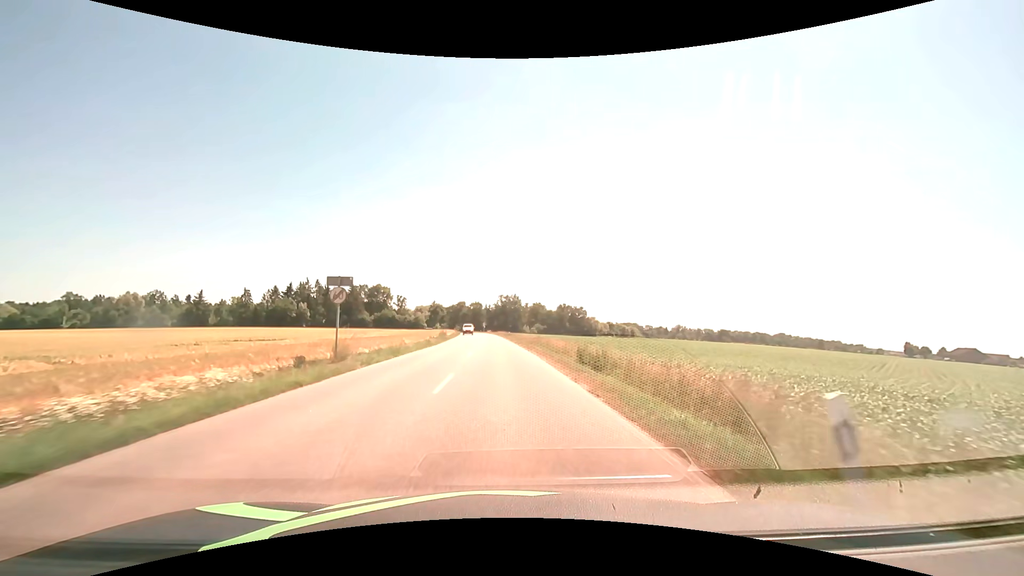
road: secondary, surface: asphalt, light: Day
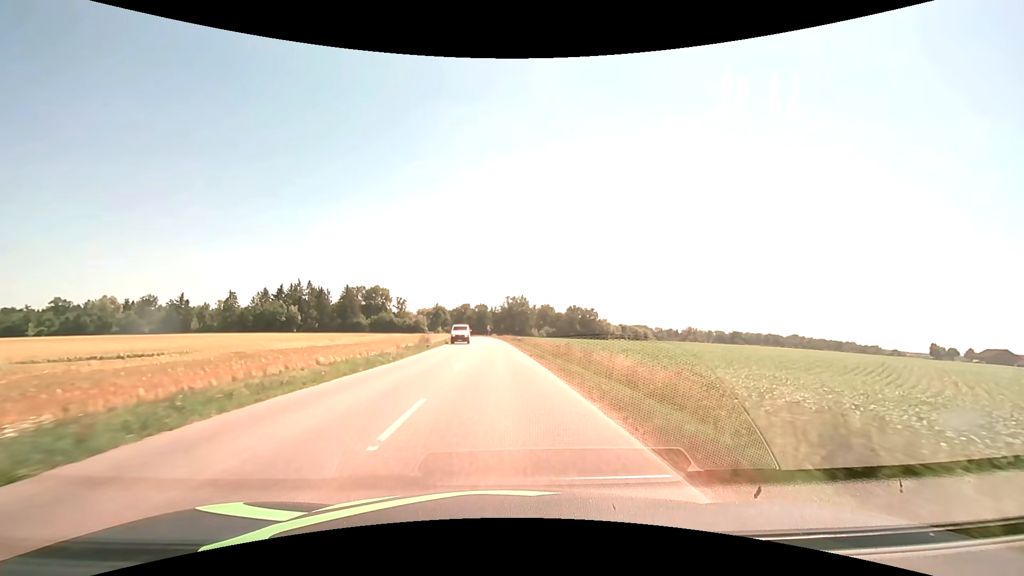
(-0.1, +17.3) m; -1°
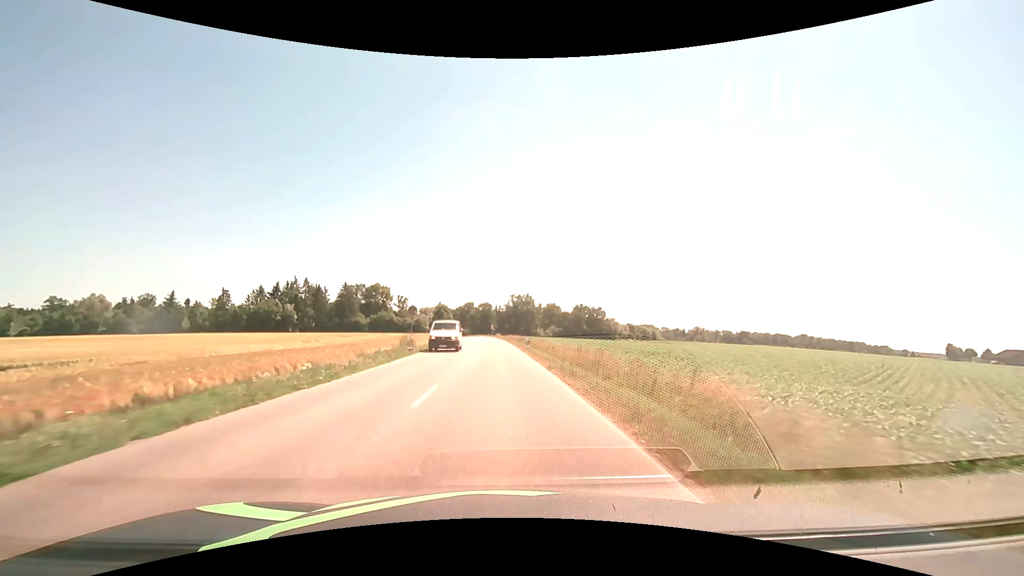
(0.0, +9.1) m; -1°
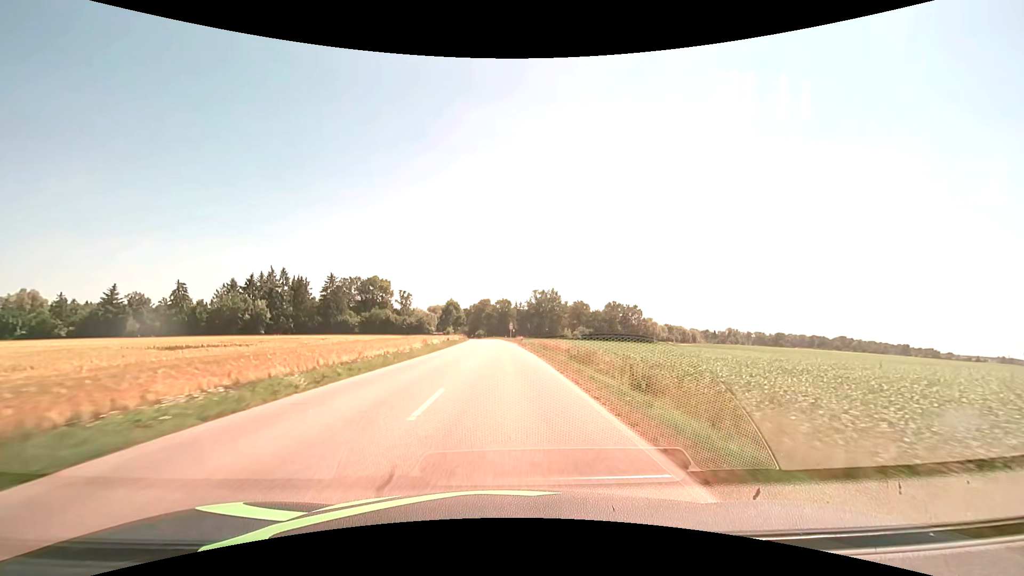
(-0.9, +39.8) m; -2°
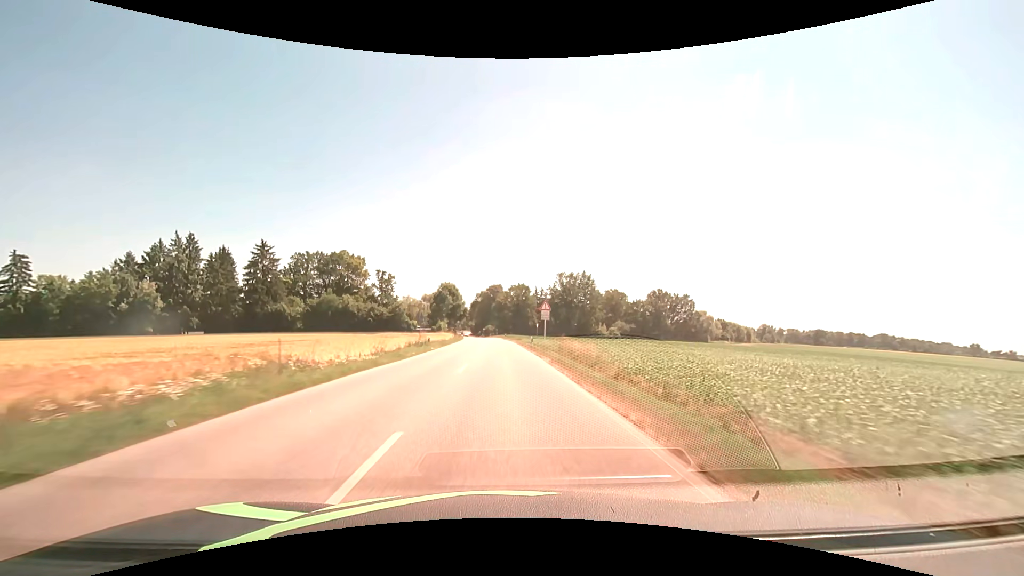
(-0.8, +56.2) m; -2°
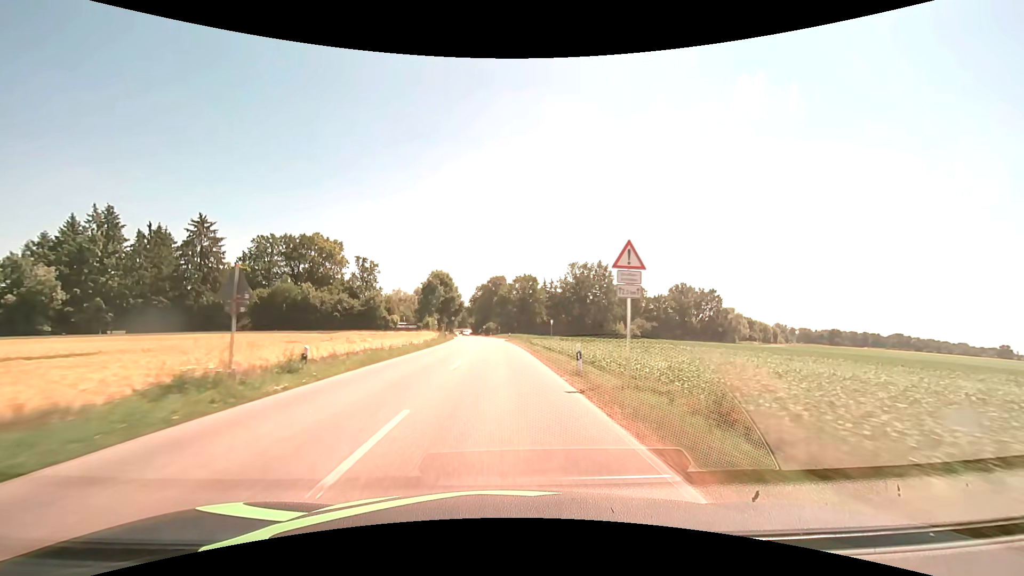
(-0.1, +23.7) m; 0°
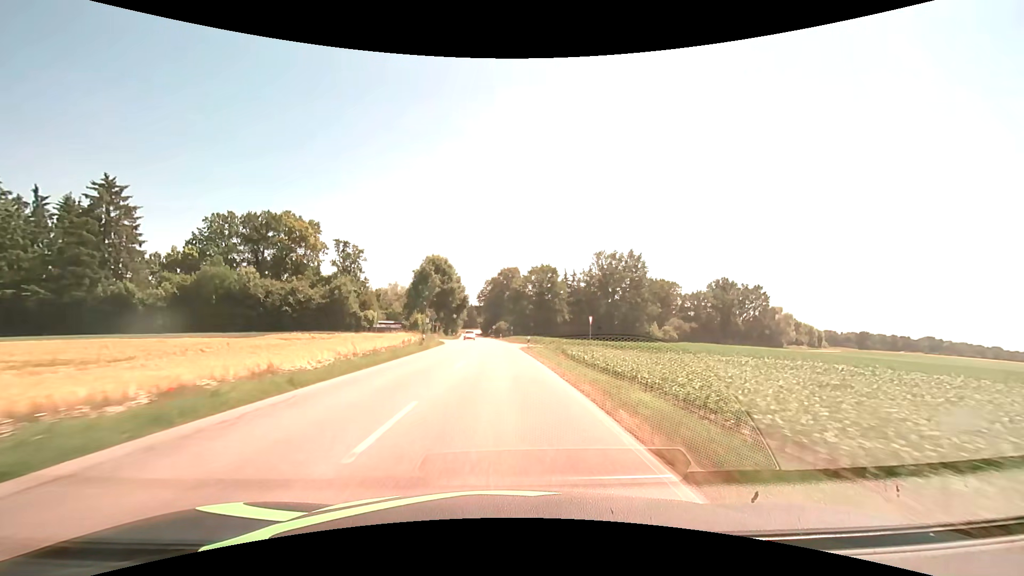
(-0.3, +24.1) m; -1°
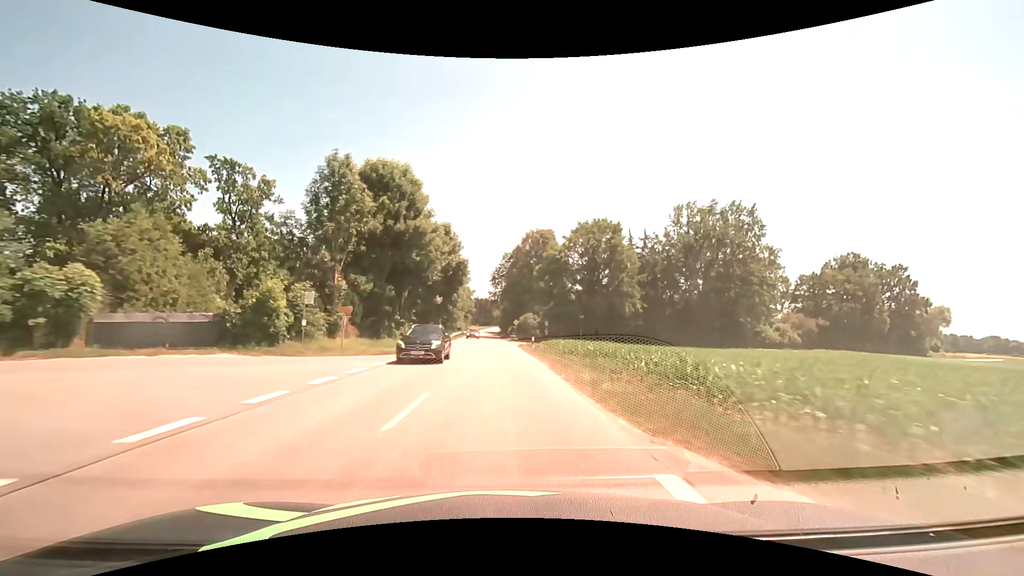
(-1.1, +48.9) m; -2°
